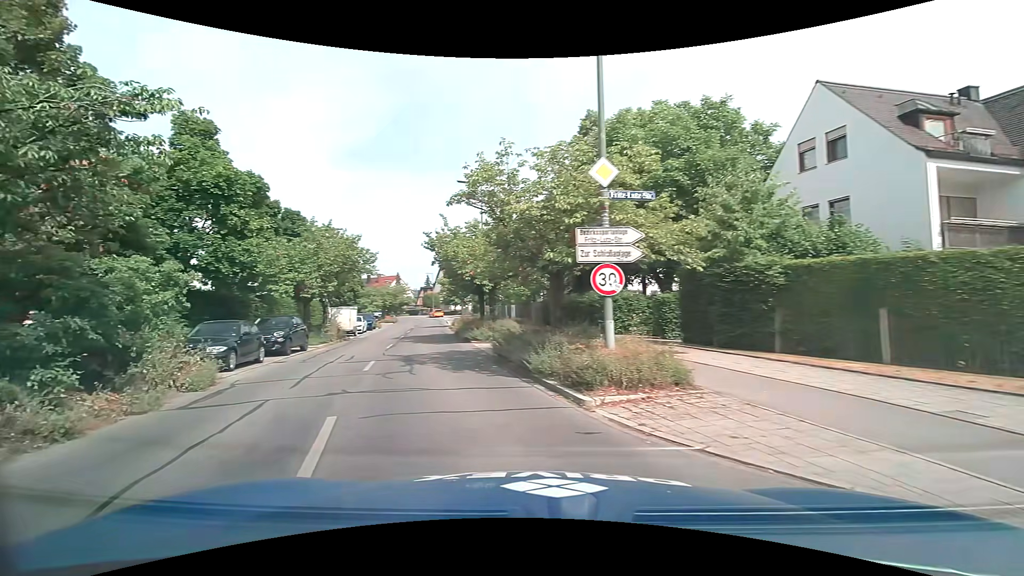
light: Day
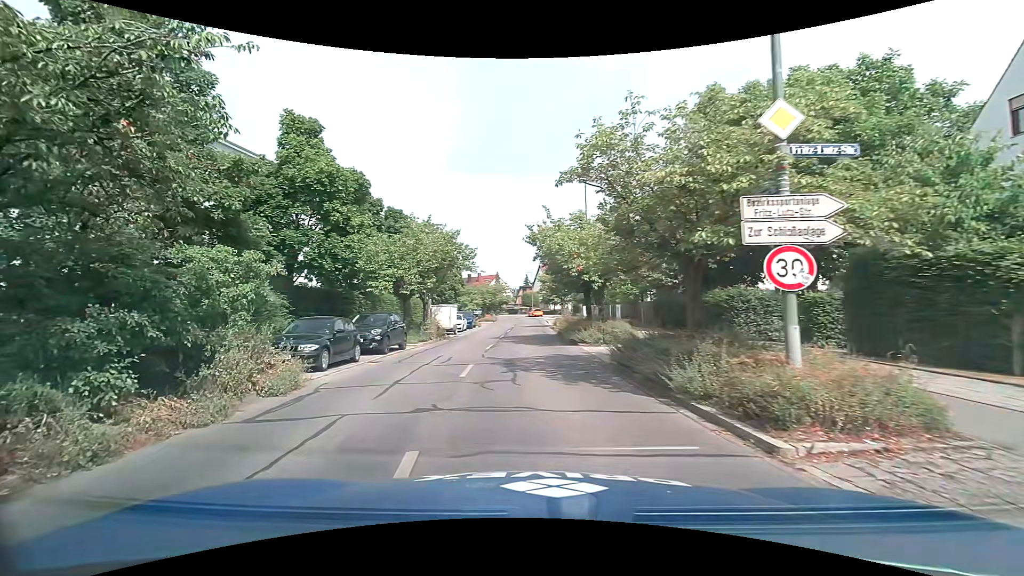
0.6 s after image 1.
(-0.3, +2.2) m; -11°
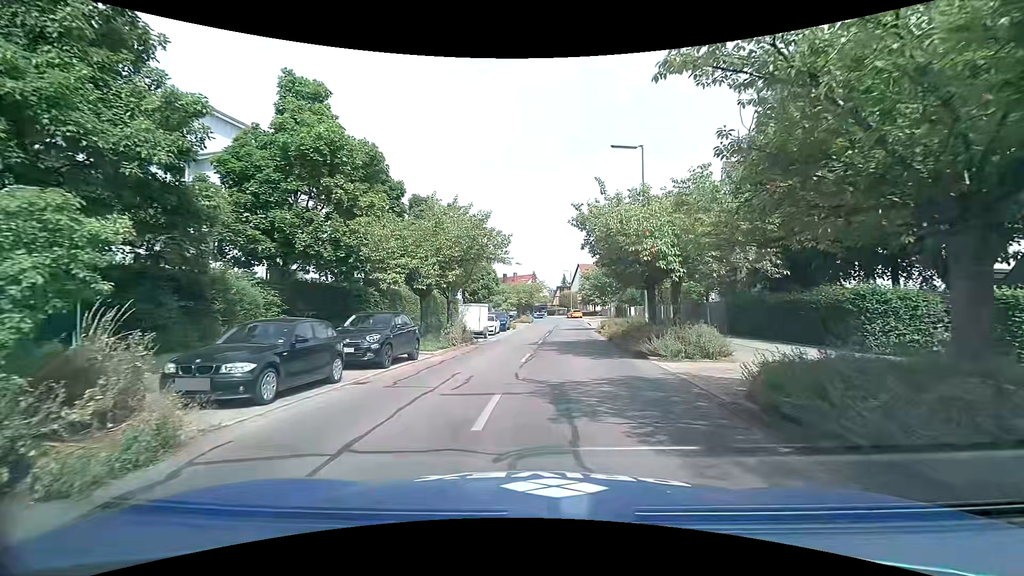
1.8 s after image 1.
(-0.5, +5.1) m; -6°
